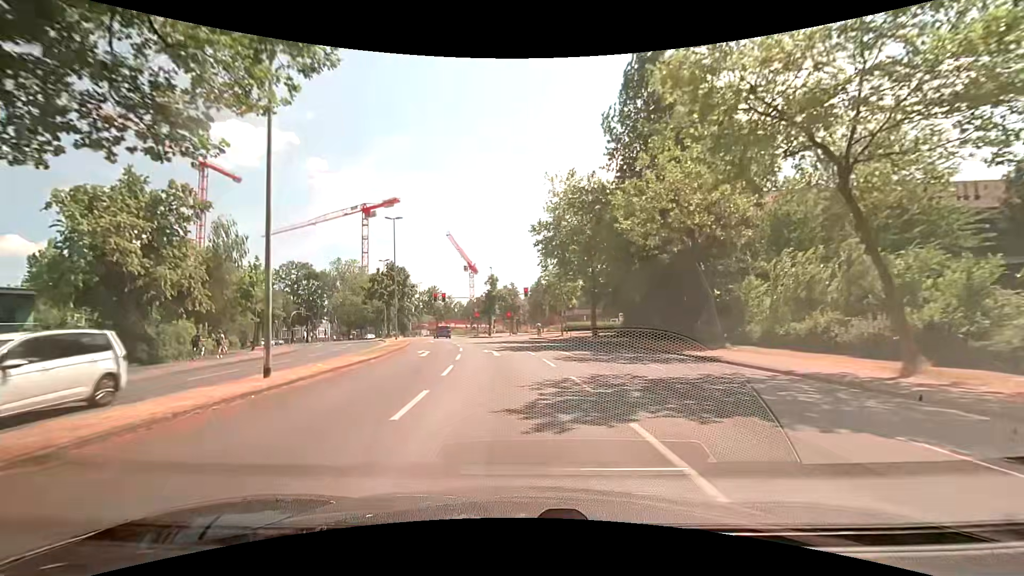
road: unclassified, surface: asphalt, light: Day
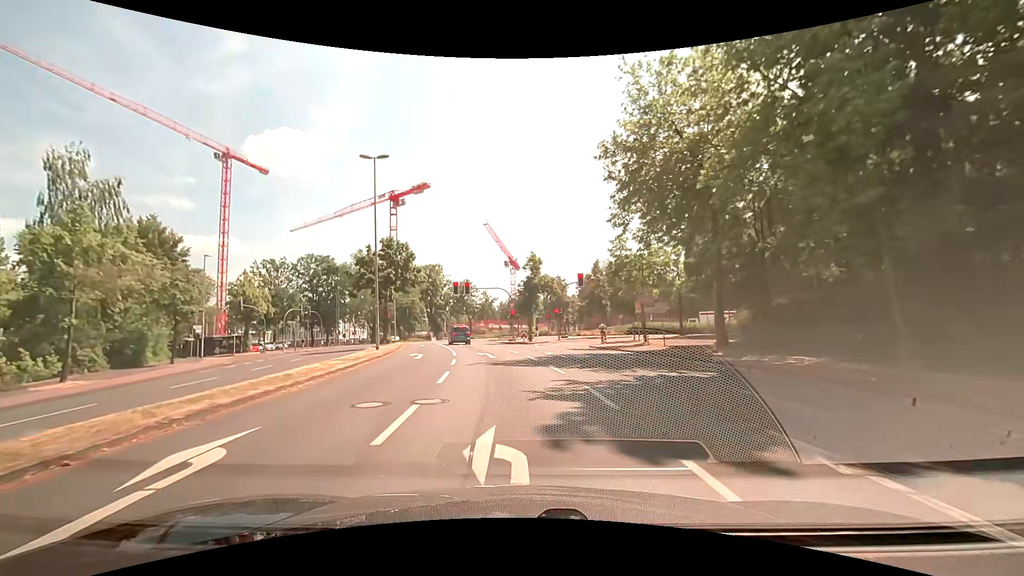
(-0.8, +19.8) m; -5°
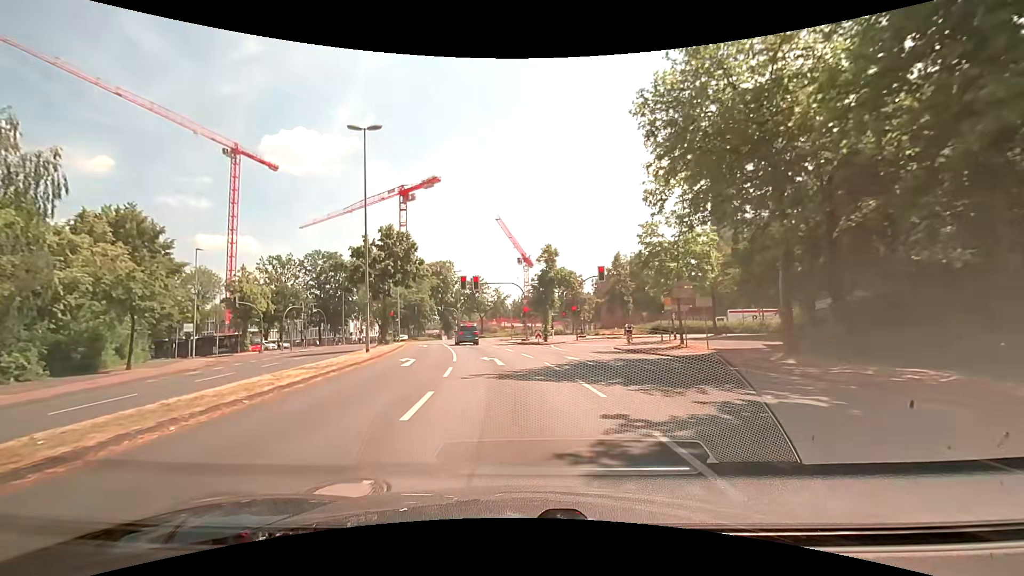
(0.0, +4.7) m; -1°
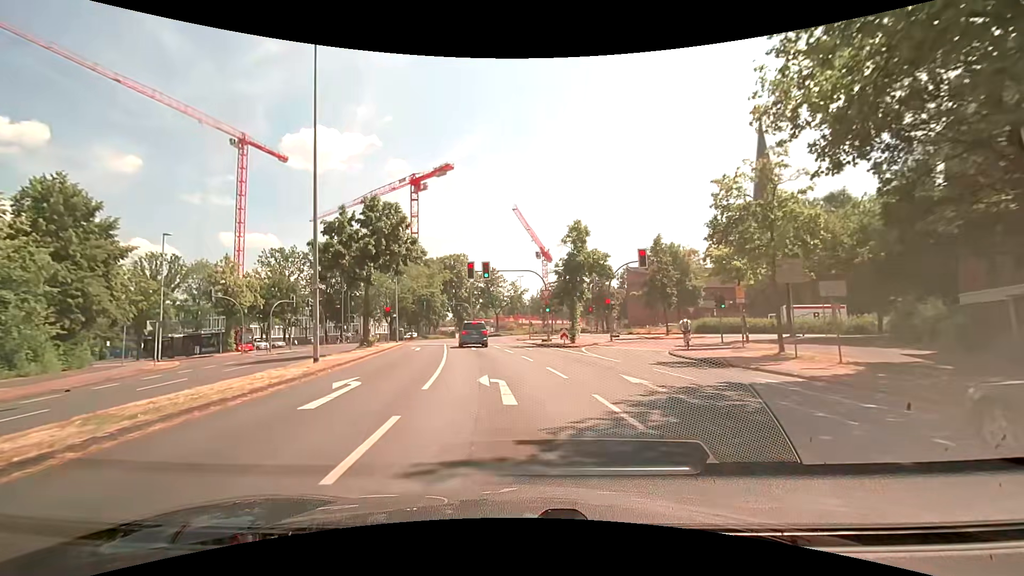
(-0.2, +8.8) m; -2°
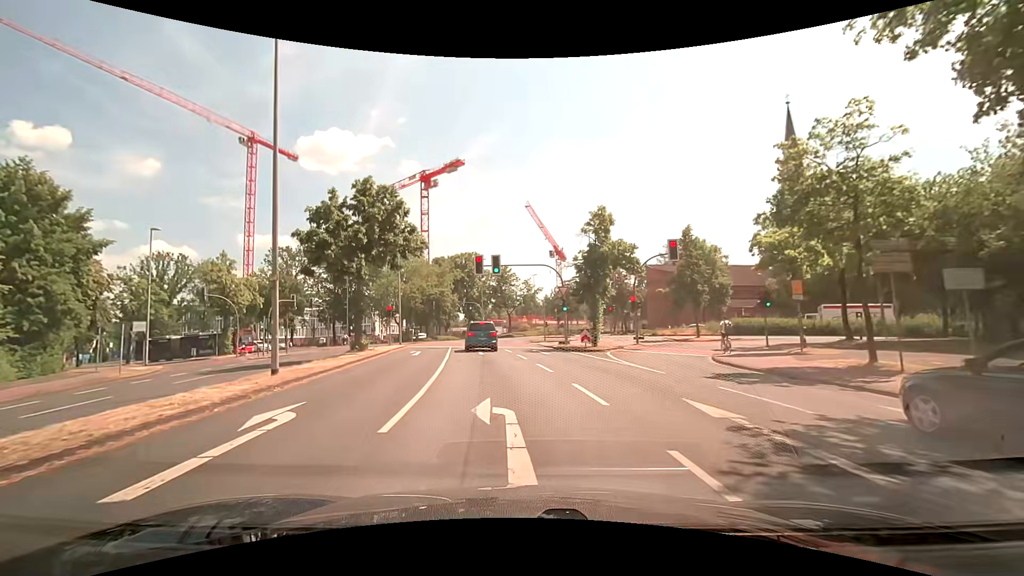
(-0.1, +4.0) m; -2°
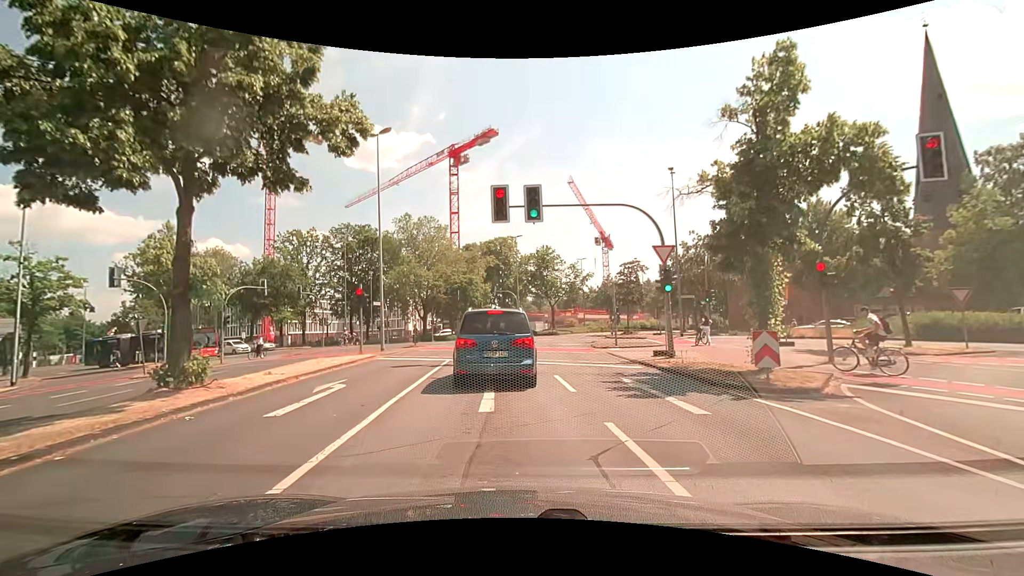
(-0.6, +16.5) m; -4°
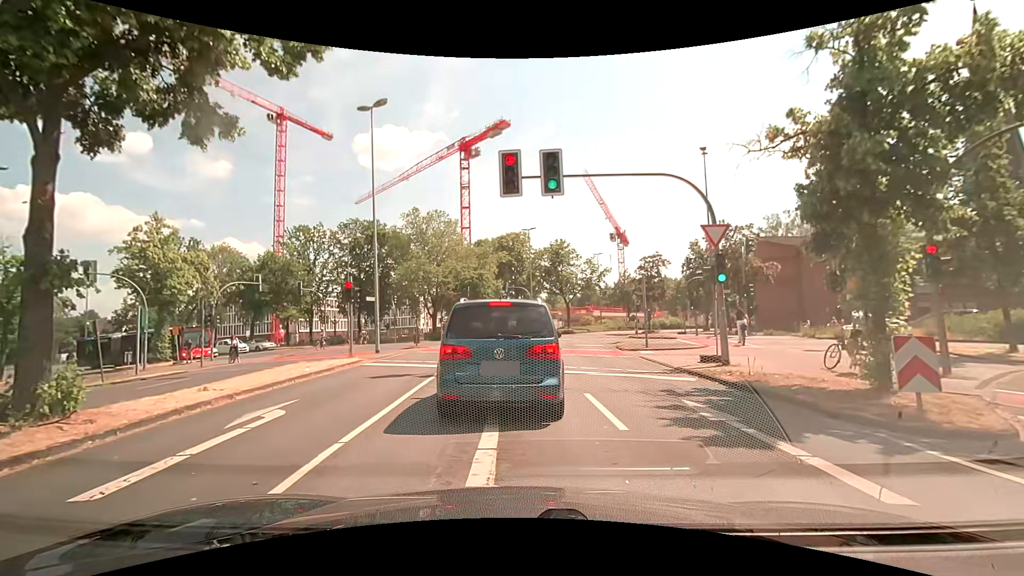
(-0.1, +3.4) m; -1°
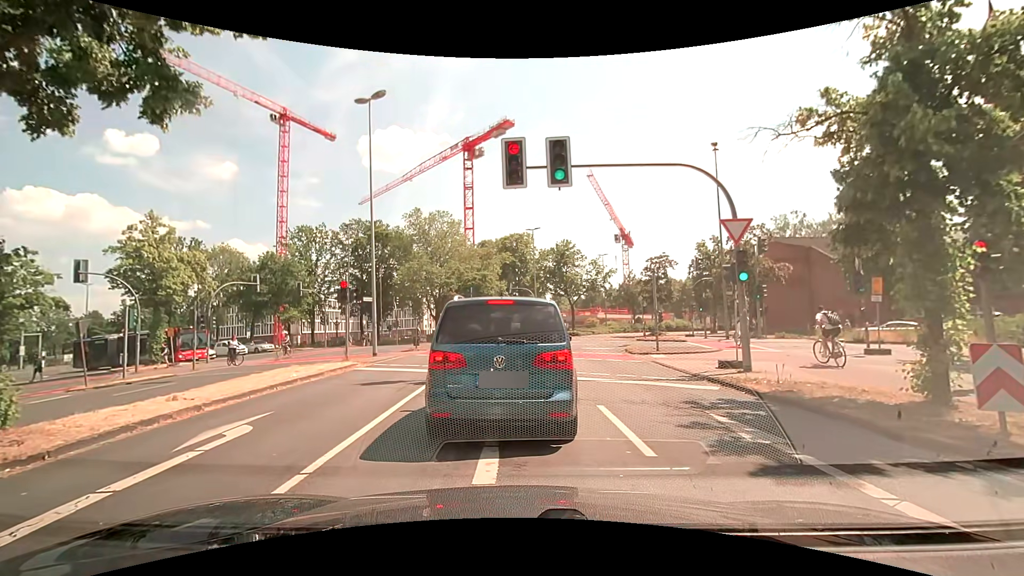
(0.0, +1.0) m; 0°
